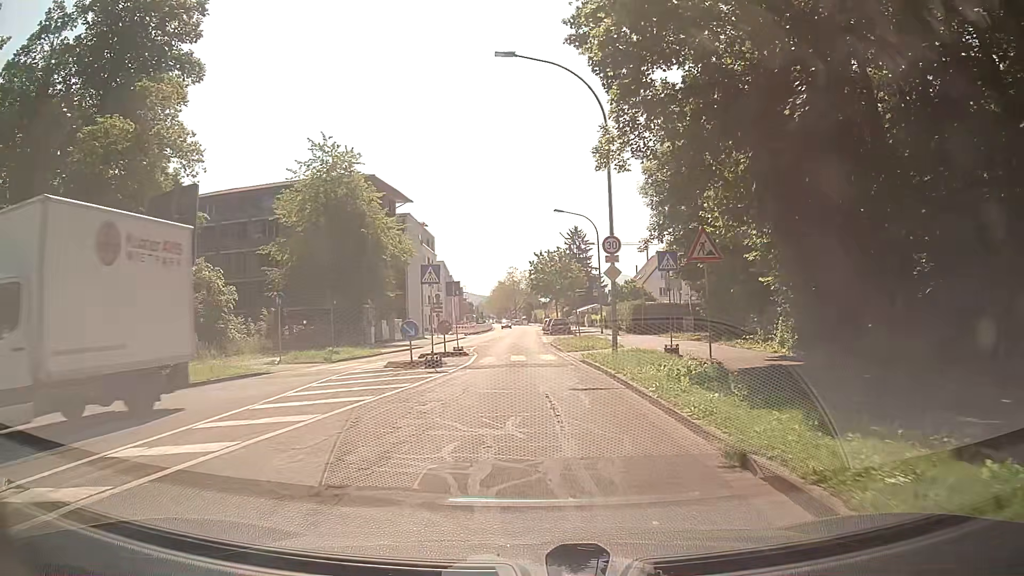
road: secondary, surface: asphalt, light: Day
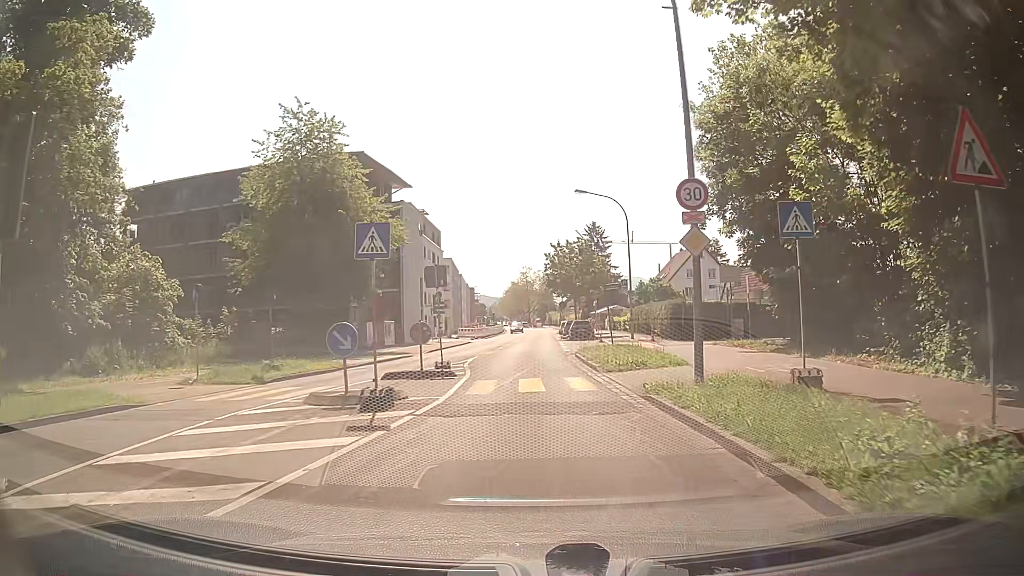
(-0.2, +8.8) m; -2°
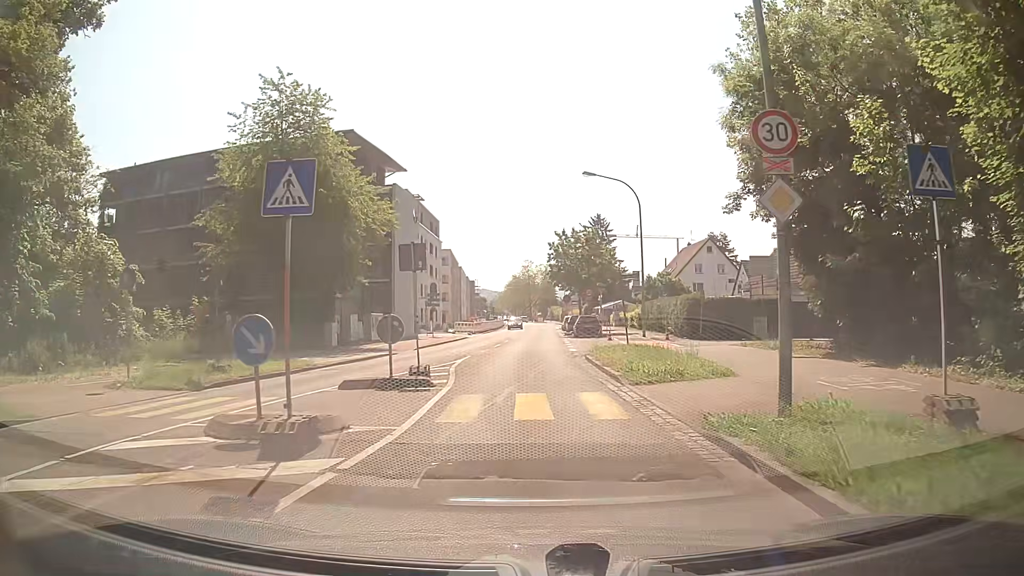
(0.0, +4.1) m; 0°
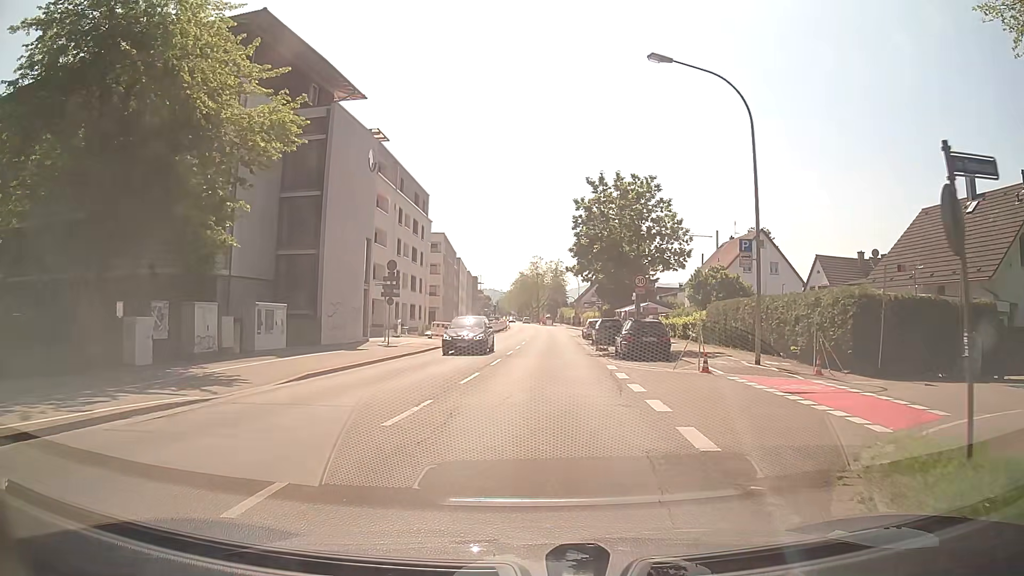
(+0.1, +19.2) m; 0°
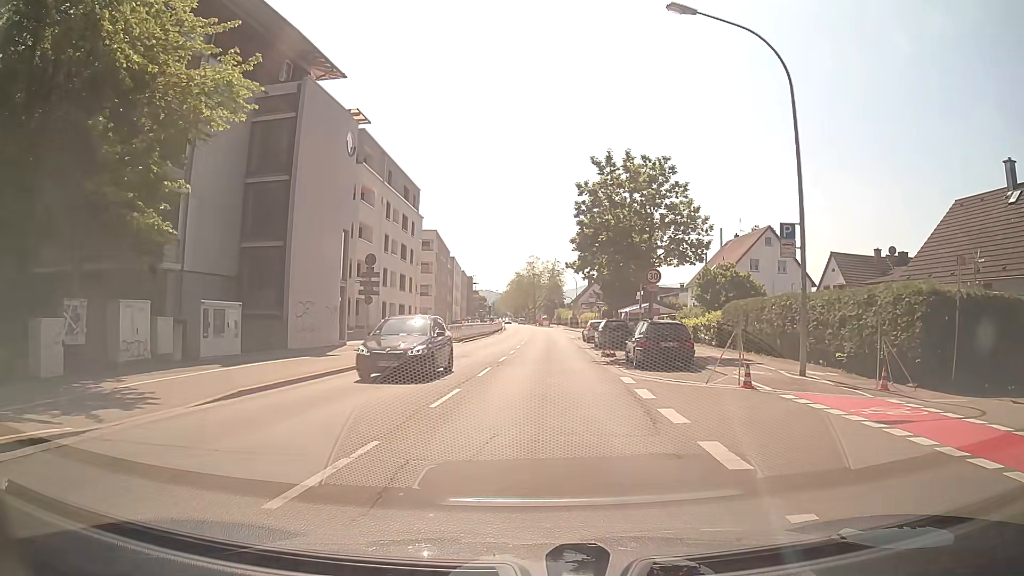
(0.0, +3.9) m; -1°
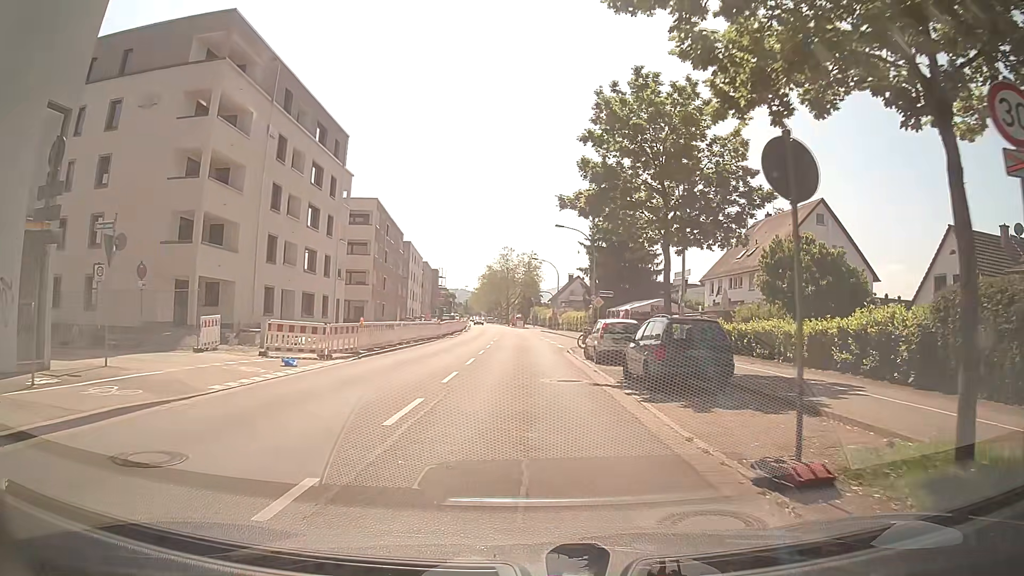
(+1.0, +21.0) m; +4°
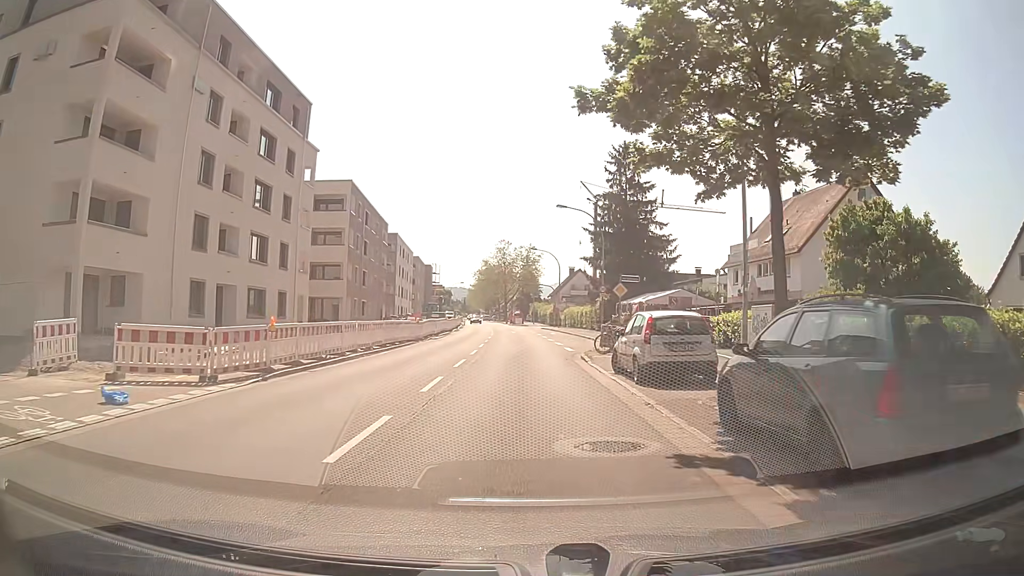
(-0.1, +8.5) m; -1°
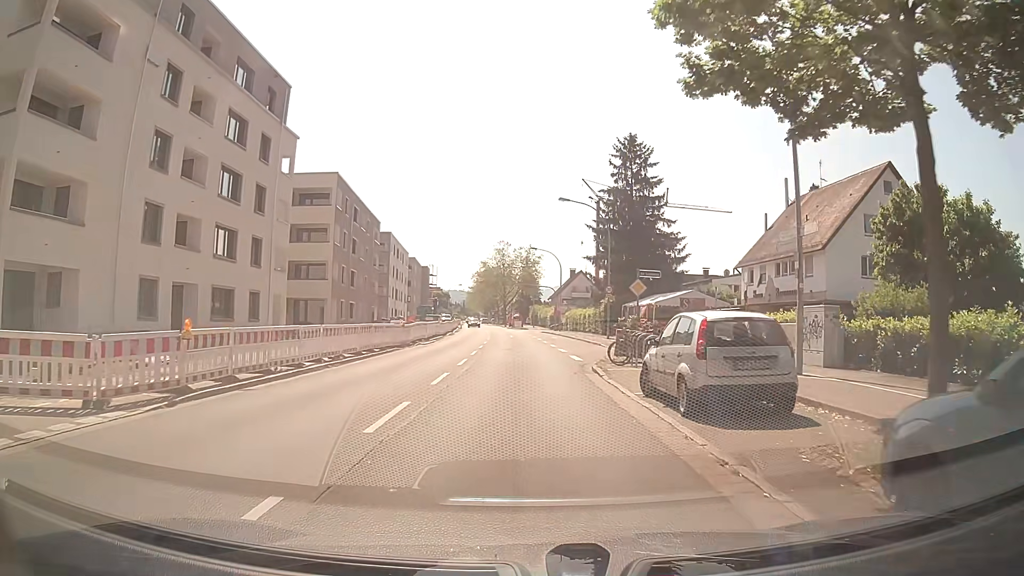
(0.0, +4.2) m; 0°
(0, +10) (0, +20) (0, +30) (0, +40) (-1, +50) (-1, +60) (-2, +70) (-3, +80) (-4, +90) (-5, +100) m
